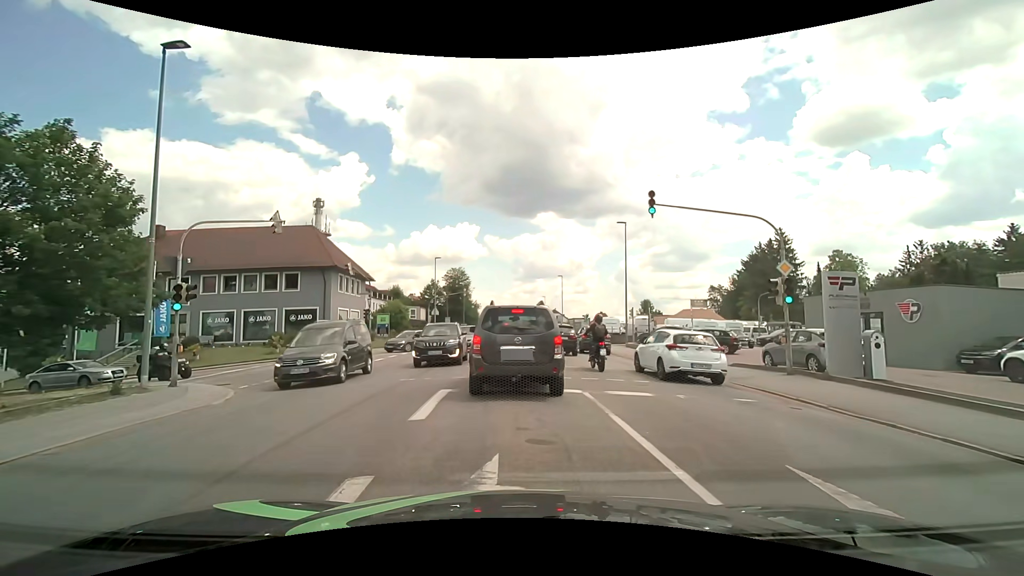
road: tertiary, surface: asphalt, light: Day
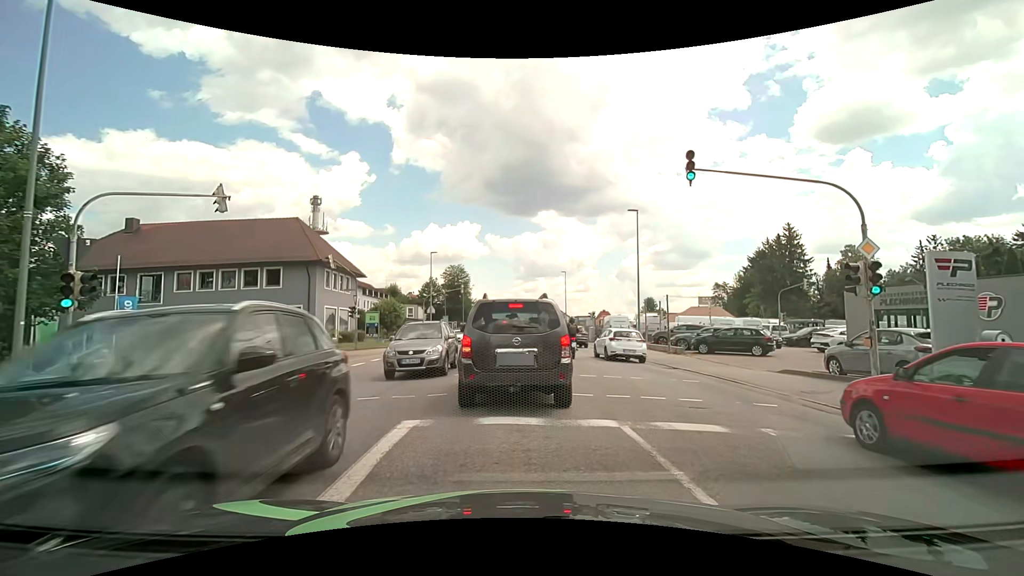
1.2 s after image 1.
(+0.1, +3.6) m; +2°
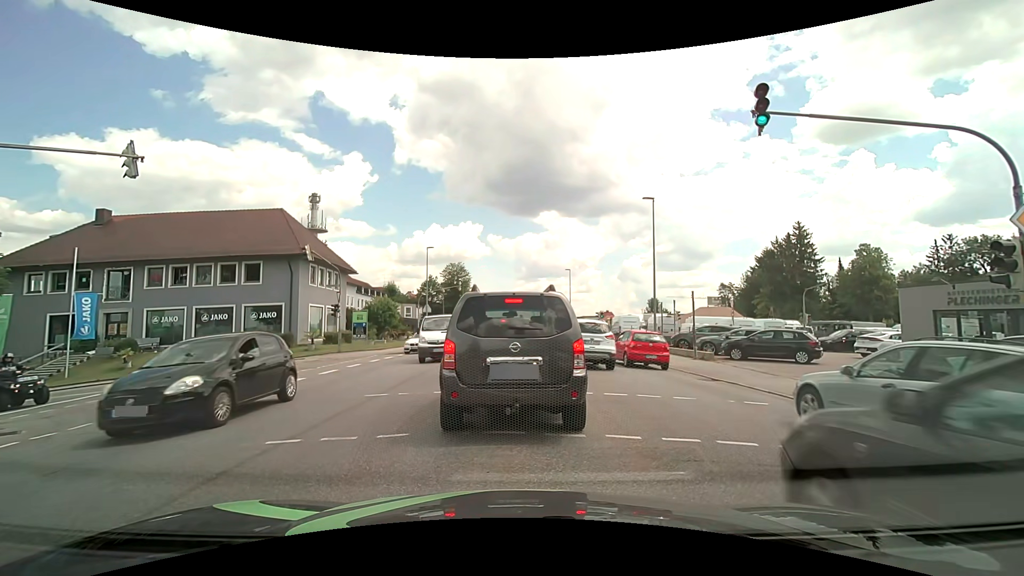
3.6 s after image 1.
(0.0, +3.5) m; 0°
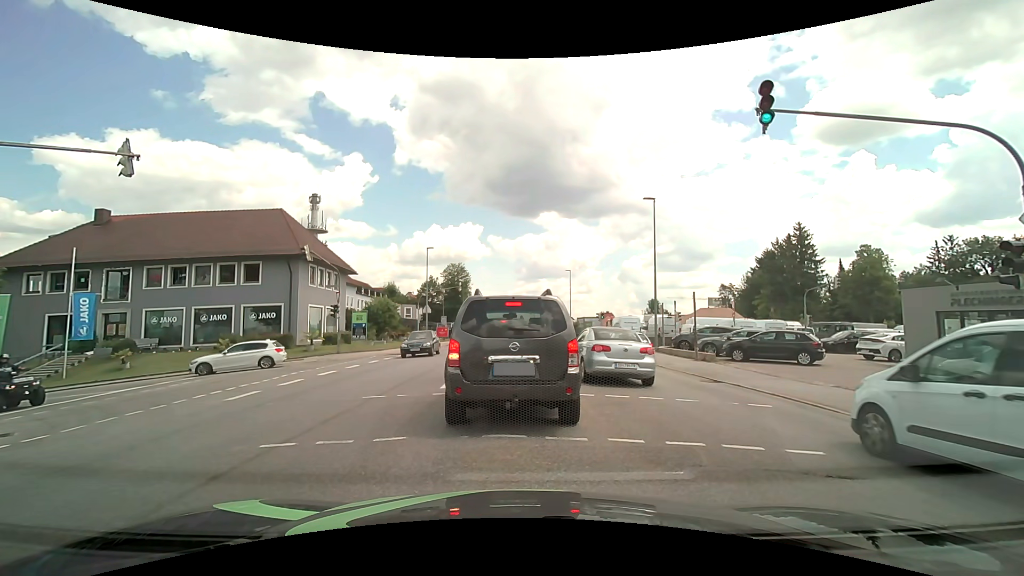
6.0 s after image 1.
(0.0, +0.2) m; 0°
